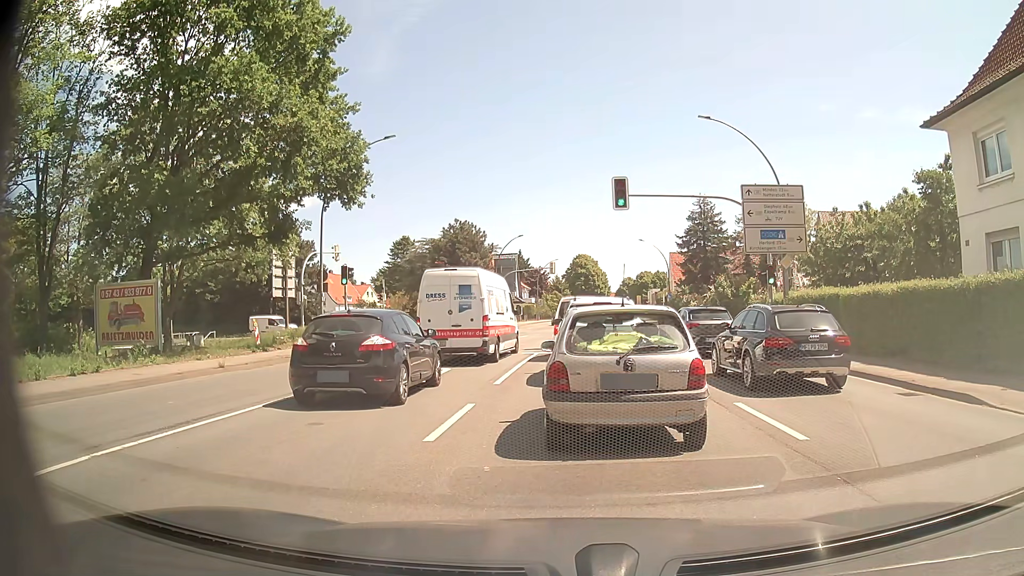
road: primary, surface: asphalt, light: Day
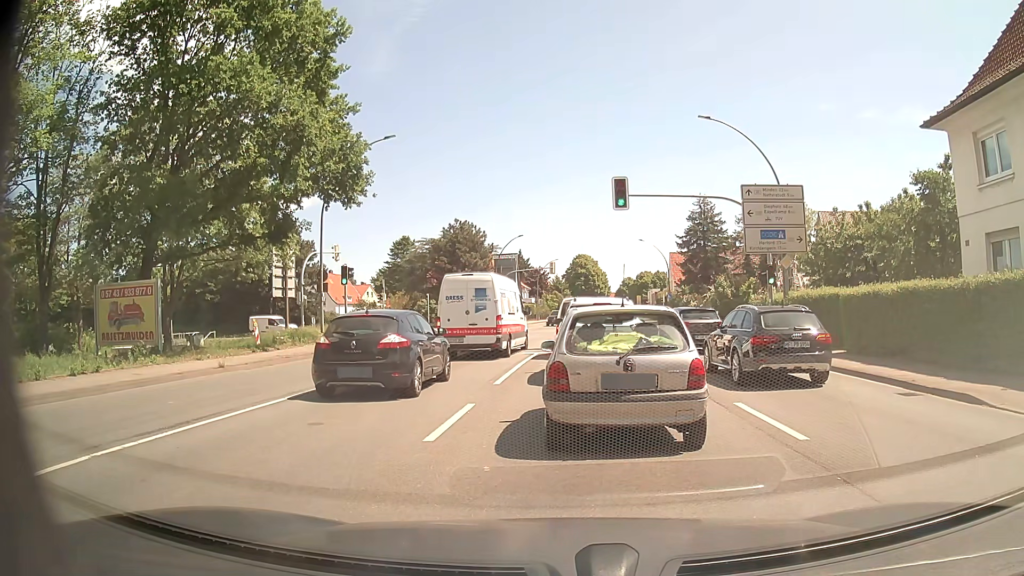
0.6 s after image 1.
(0.0, 0.0) m; 0°
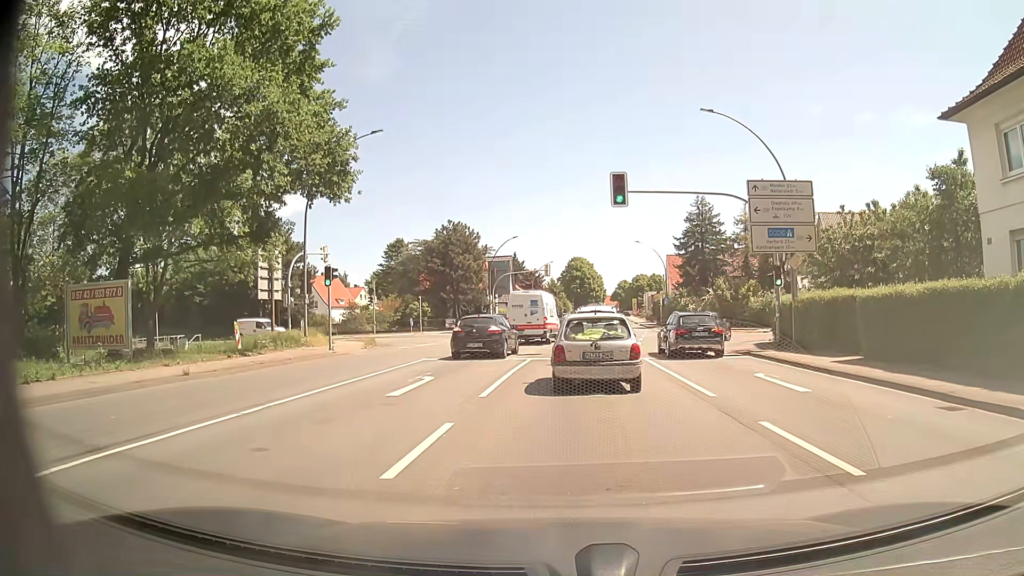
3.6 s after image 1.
(0.0, +1.7) m; 0°
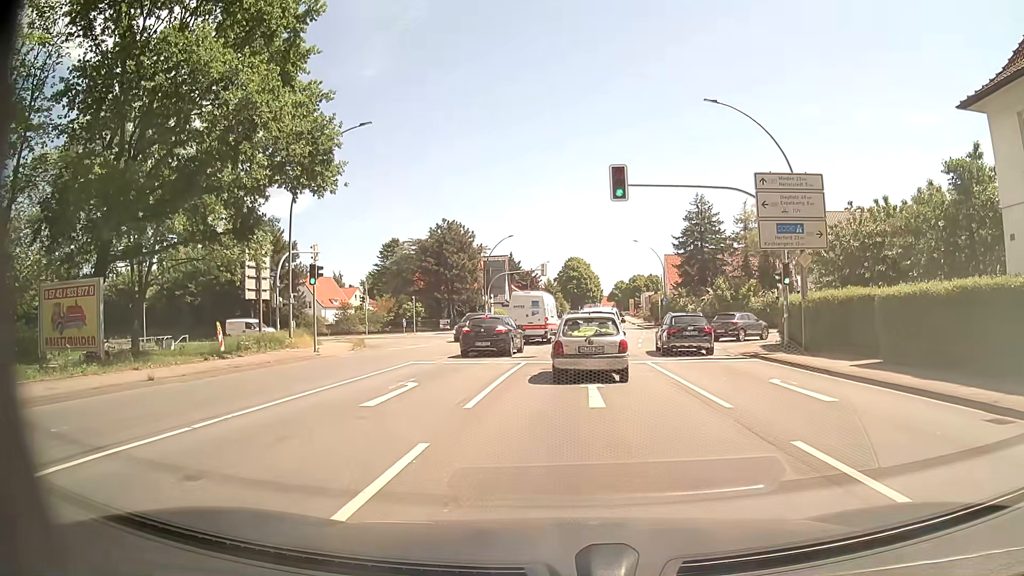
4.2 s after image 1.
(0.0, +1.5) m; -1°
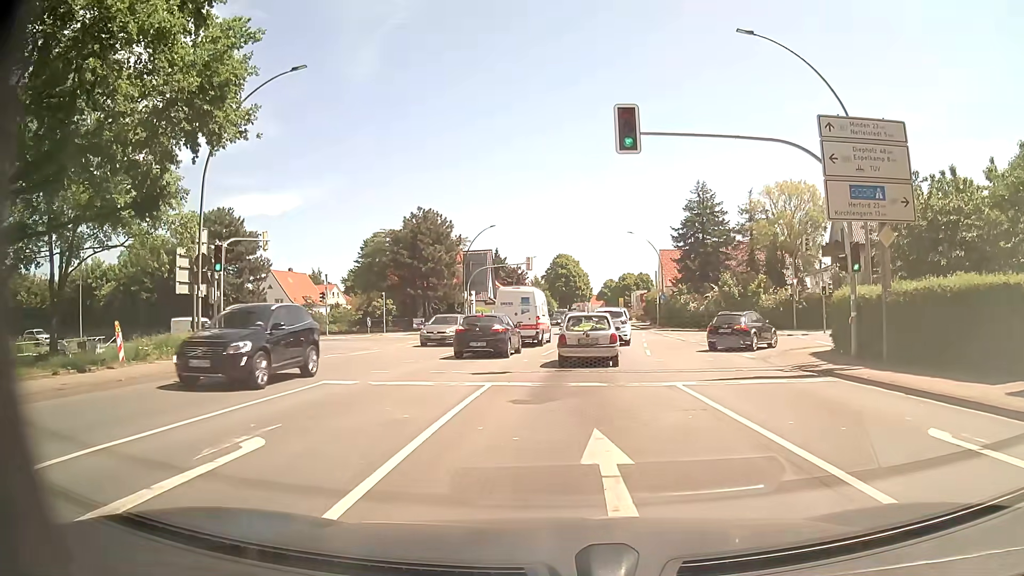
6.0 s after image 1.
(+0.1, +7.3) m; +1°
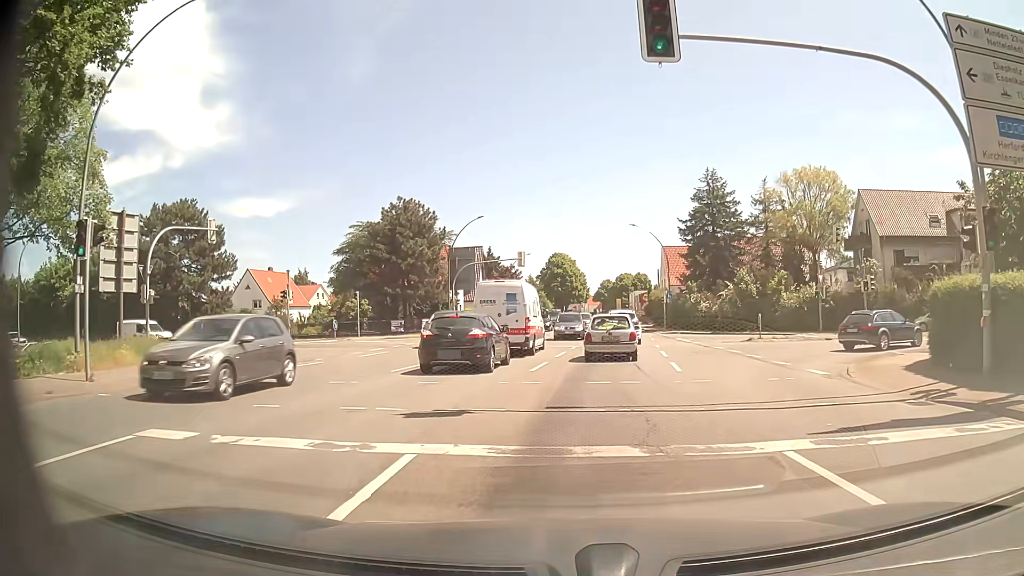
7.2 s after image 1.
(+0.1, +6.8) m; +1°
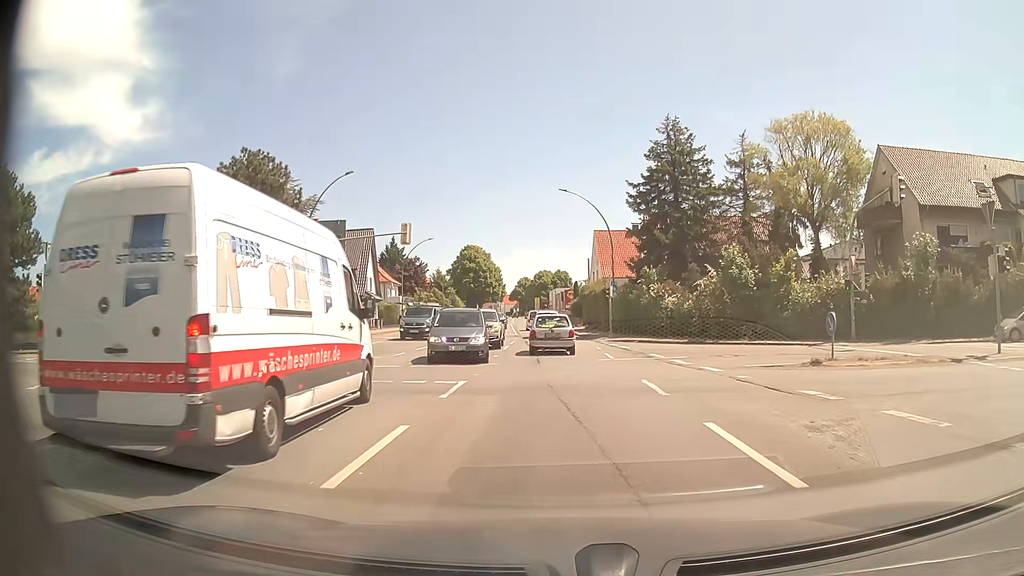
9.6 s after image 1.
(+0.9, +17.9) m; +7°
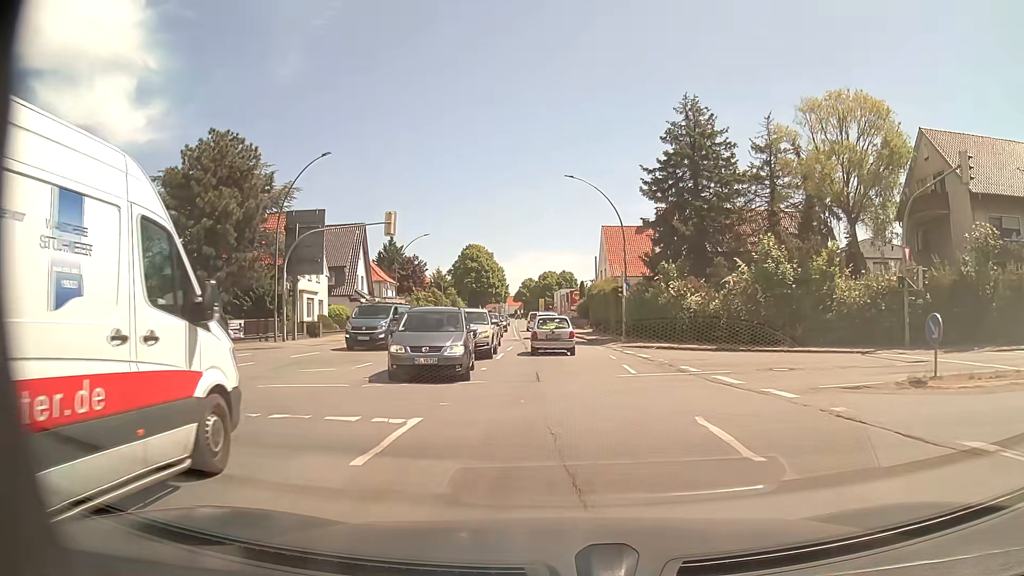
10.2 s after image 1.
(-0.1, +5.2) m; -1°
(0, +10) (0, +20) (0, +30) (0, +40) (-1, +50) (-2, +60) (-2, +70) (-3, +80) (-3, +90) (-4, +100) m
